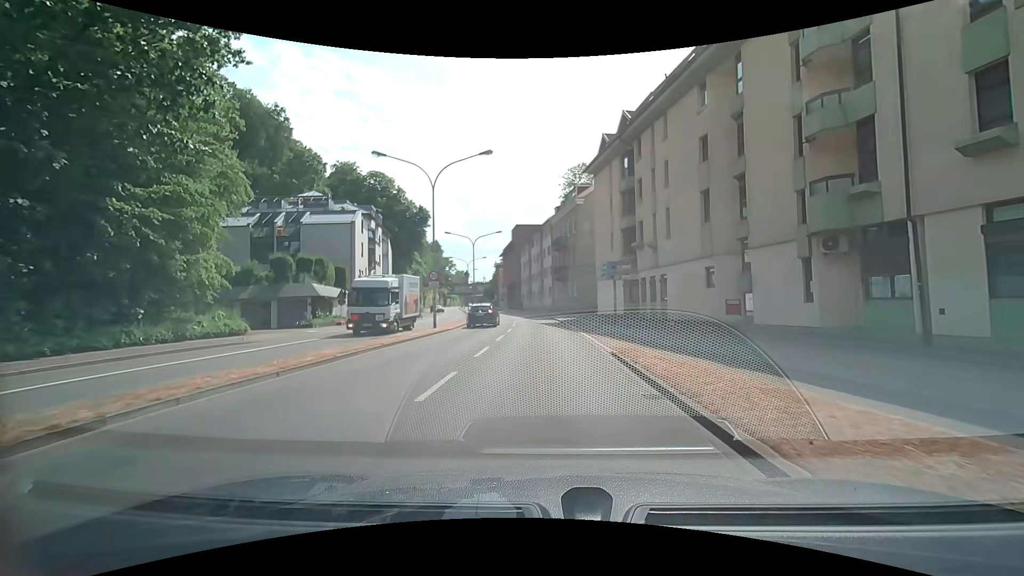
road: primary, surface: asphalt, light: Day
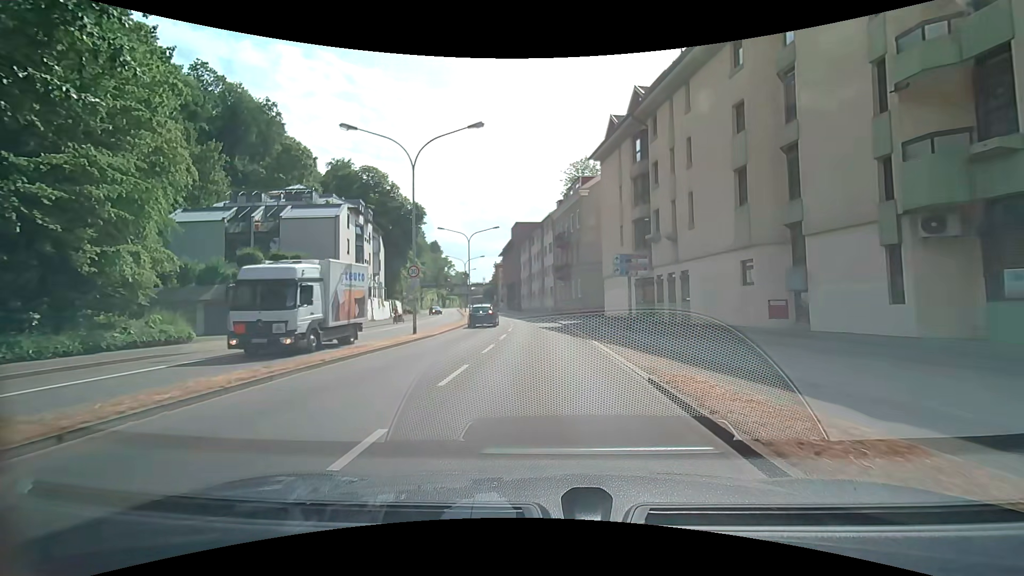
(+0.1, +4.5) m; 0°
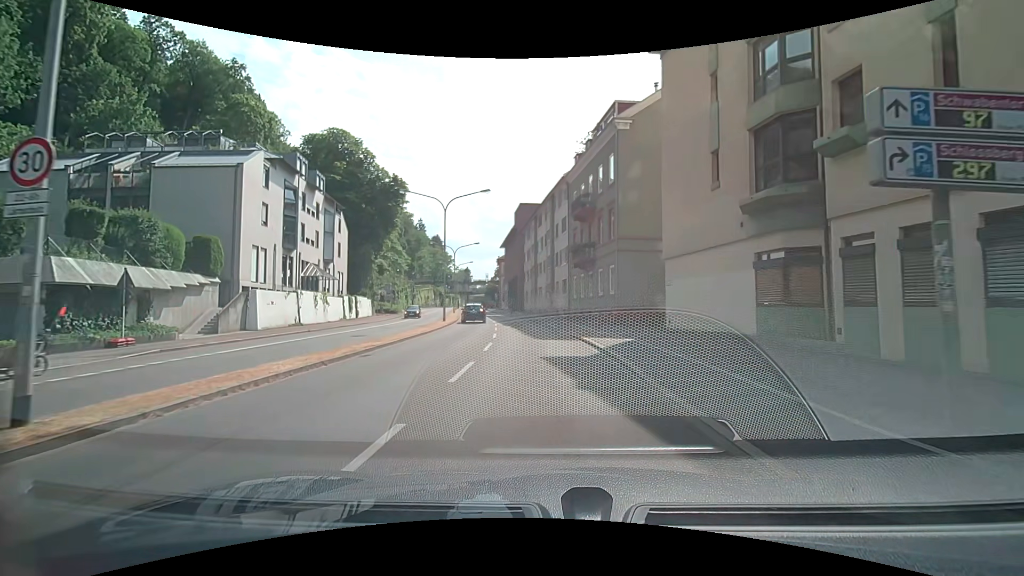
(-0.2, +17.9) m; 0°
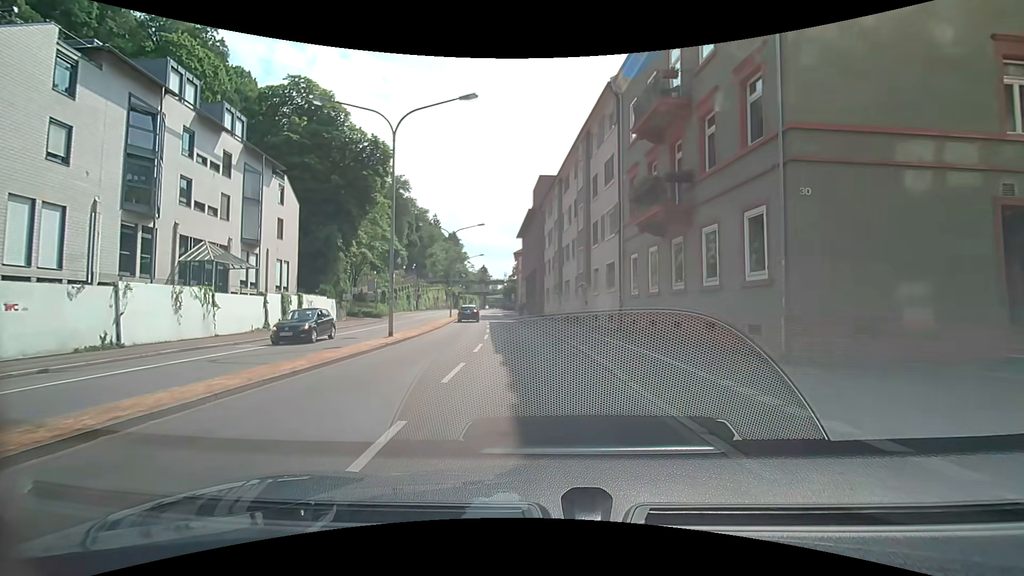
(-0.3, +17.8) m; -3°
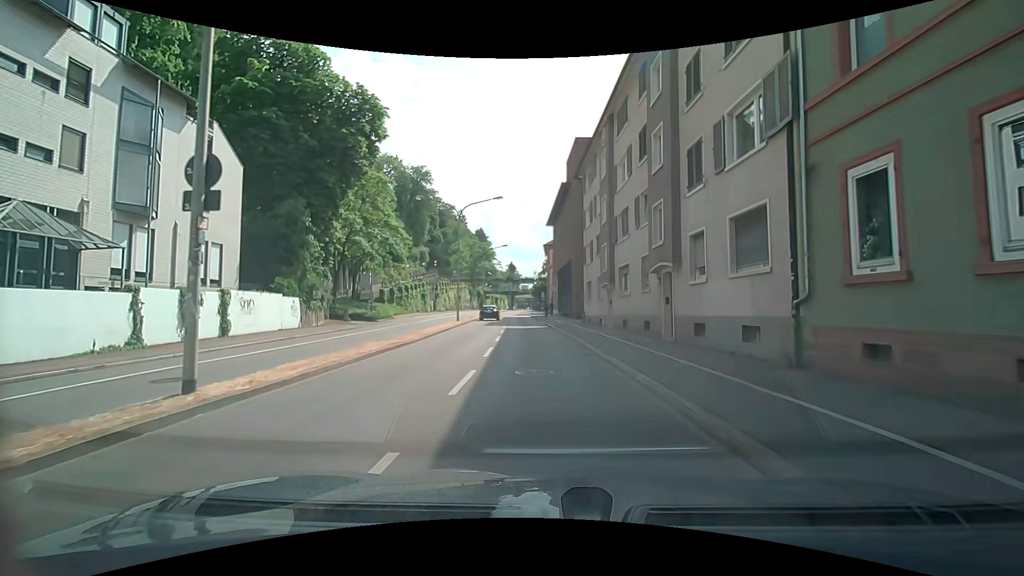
(-0.4, +13.4) m; -4°
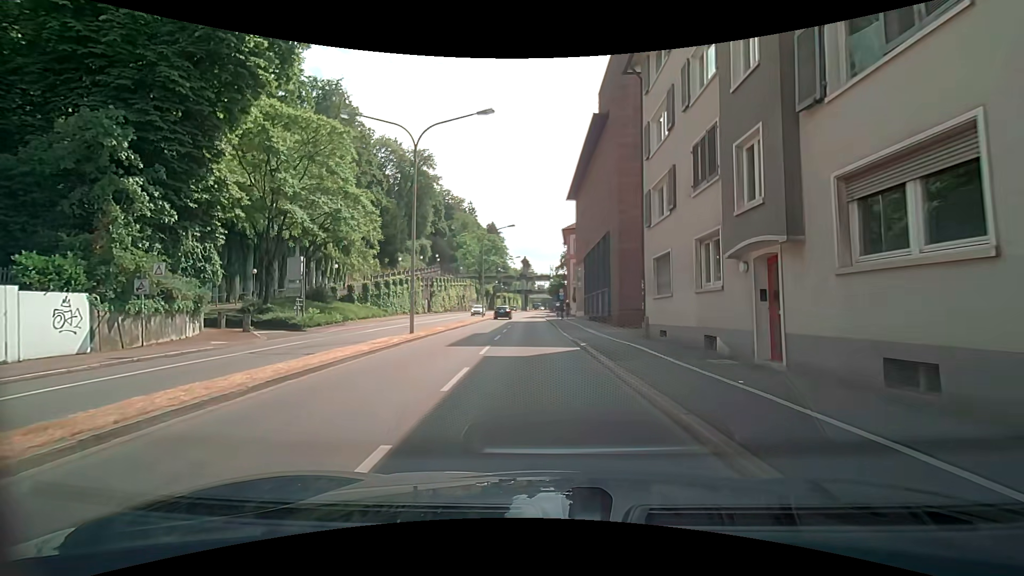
(-0.1, +17.9) m; -1°
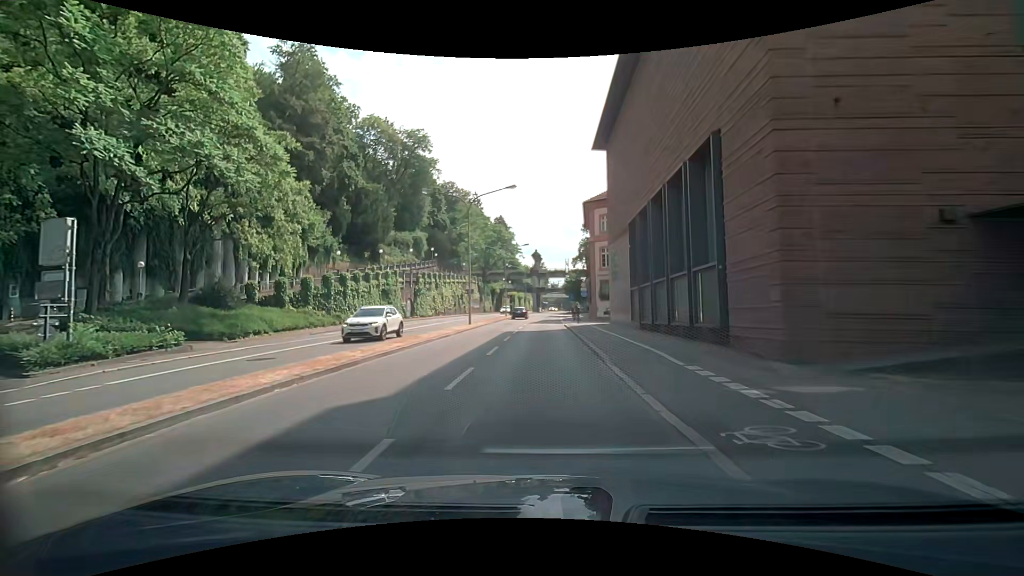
(-0.2, +17.8) m; -1°
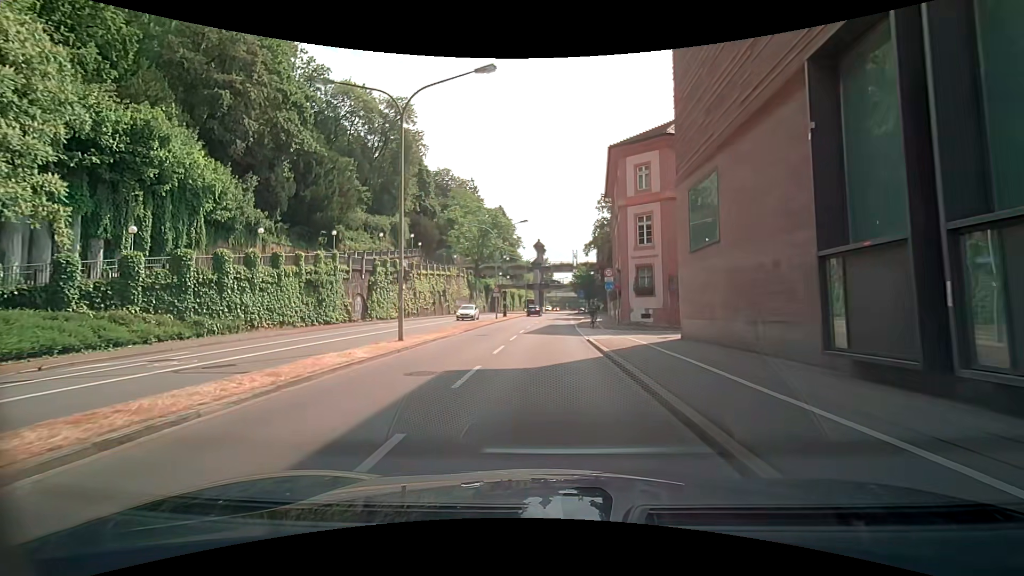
(-0.3, +17.9) m; -1°
(0, +10) (0, +20) (0, +30) (0, +40) (+1, +50) (+1, +60) (+2, +70) (+2, +80) (+3, +90) (+4, +100) m
